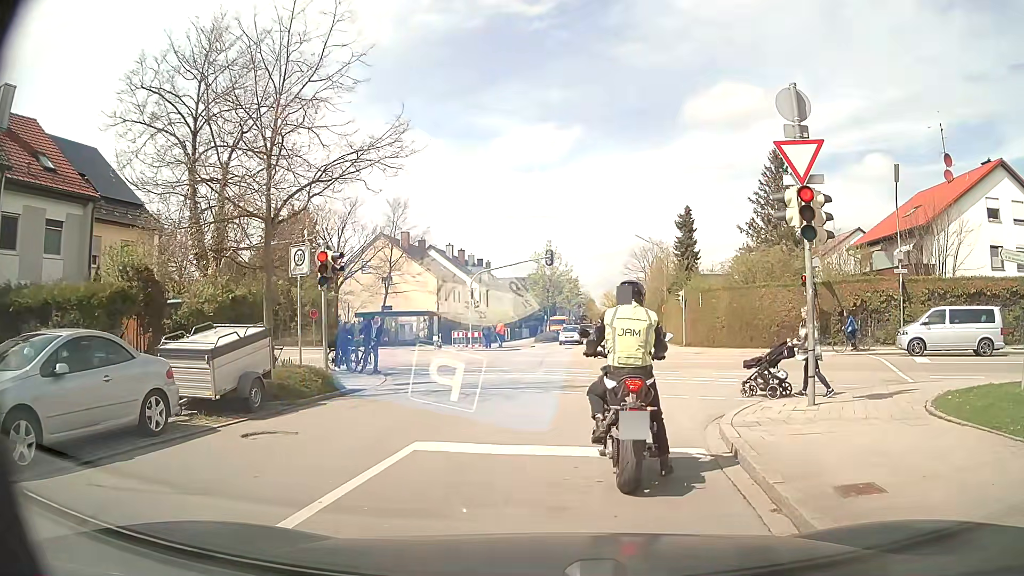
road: unclassified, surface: asphalt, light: Day
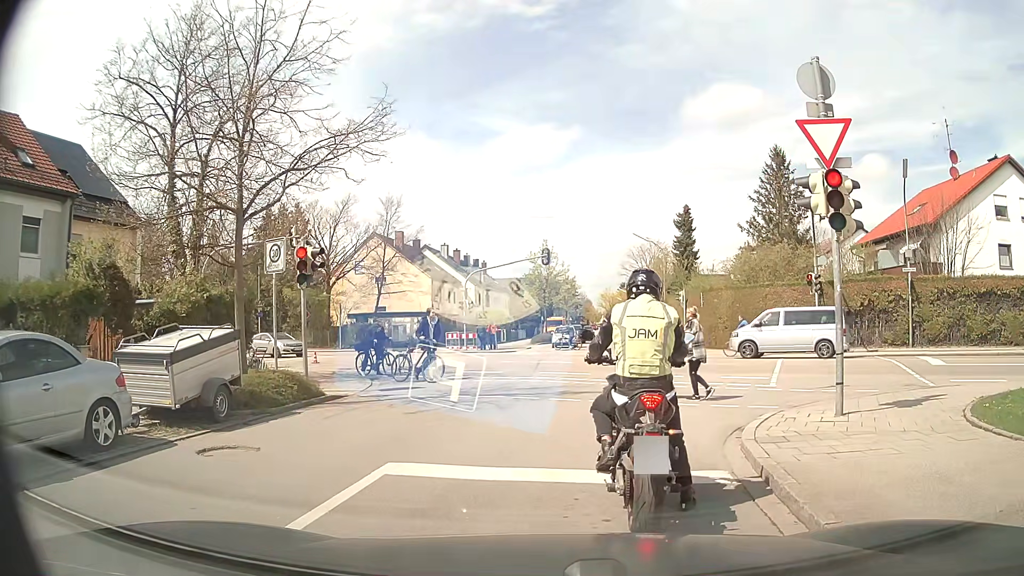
(0.0, +1.1) m; 0°
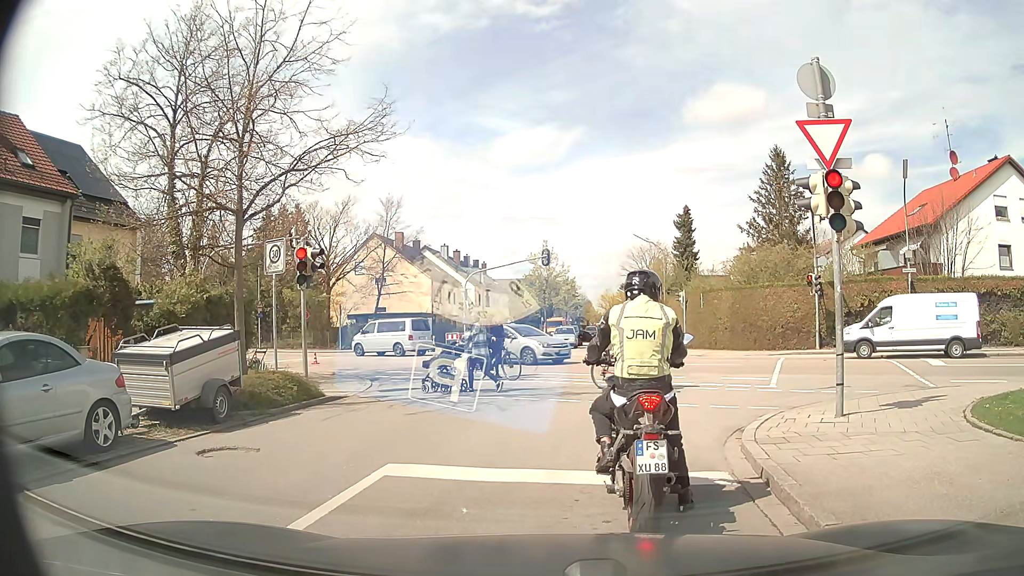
(0.0, +0.1) m; 0°
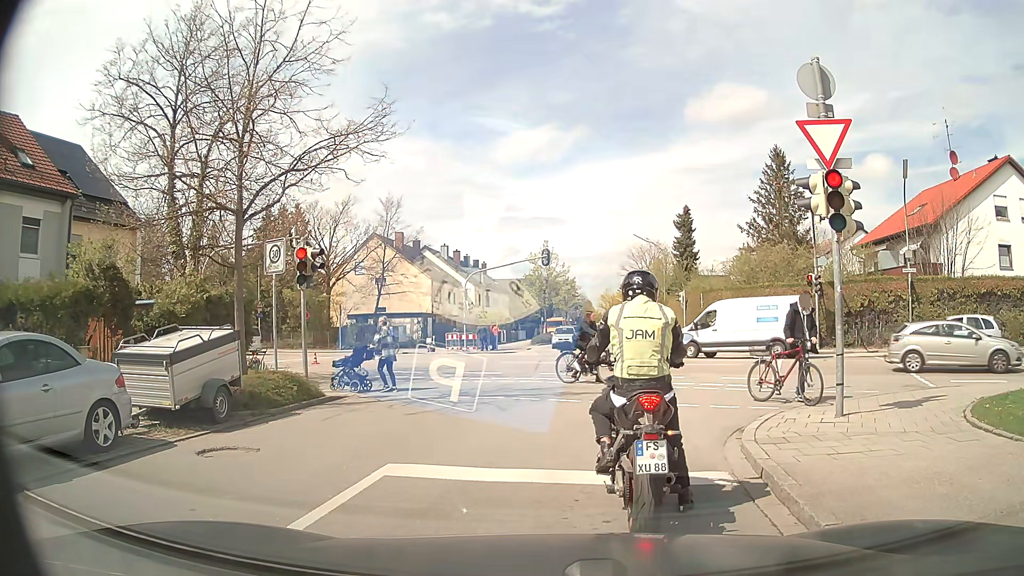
(0.0, 0.0) m; 0°
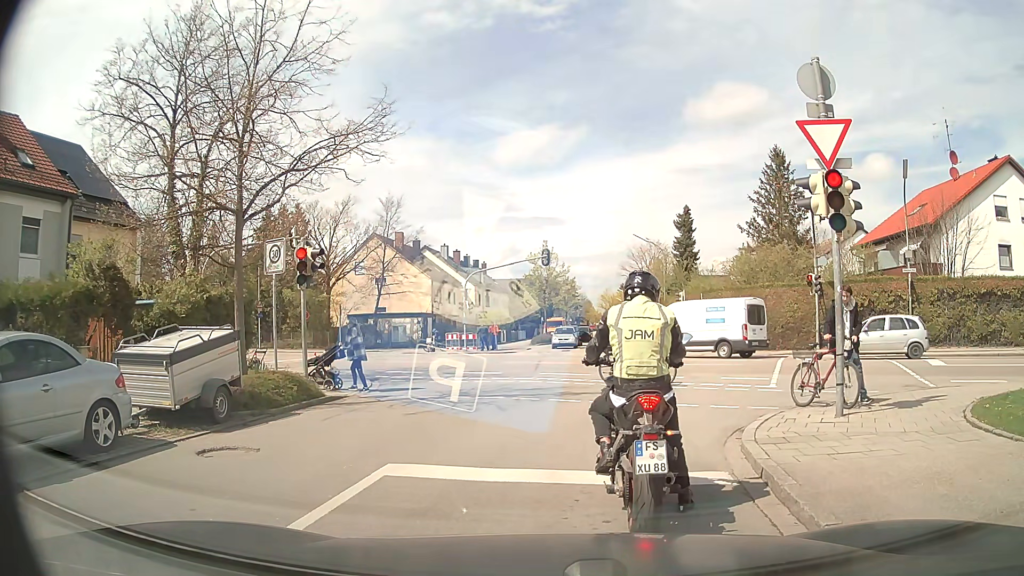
(0.0, 0.0) m; 0°
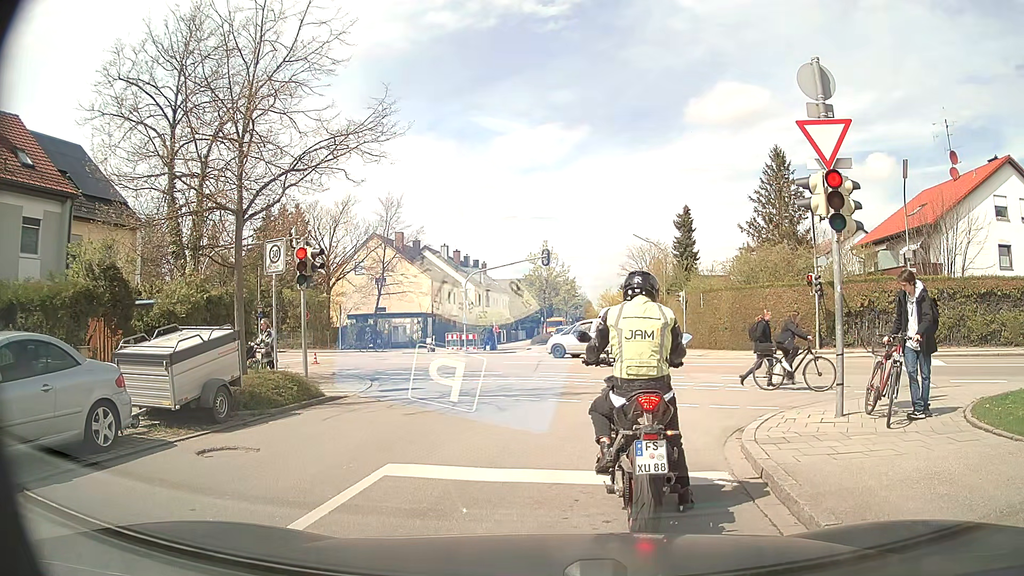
(0.0, 0.0) m; 0°
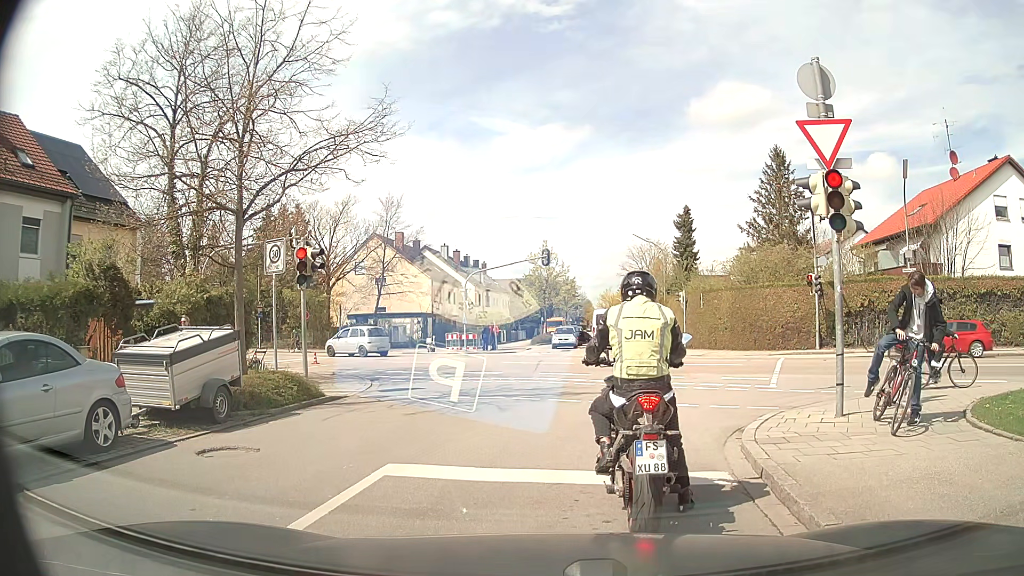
(0.0, 0.0) m; 0°
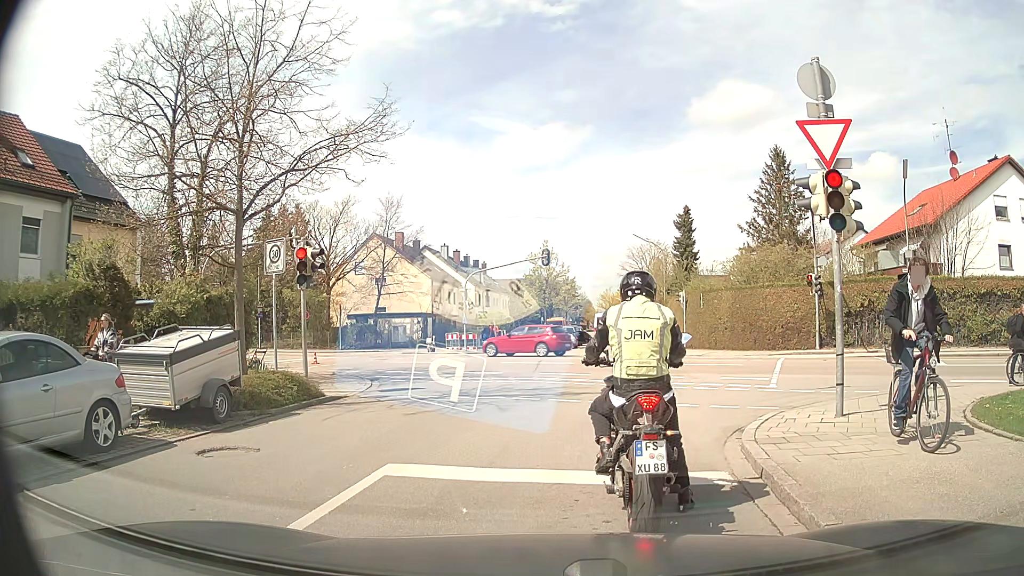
(0.0, 0.0) m; 0°
